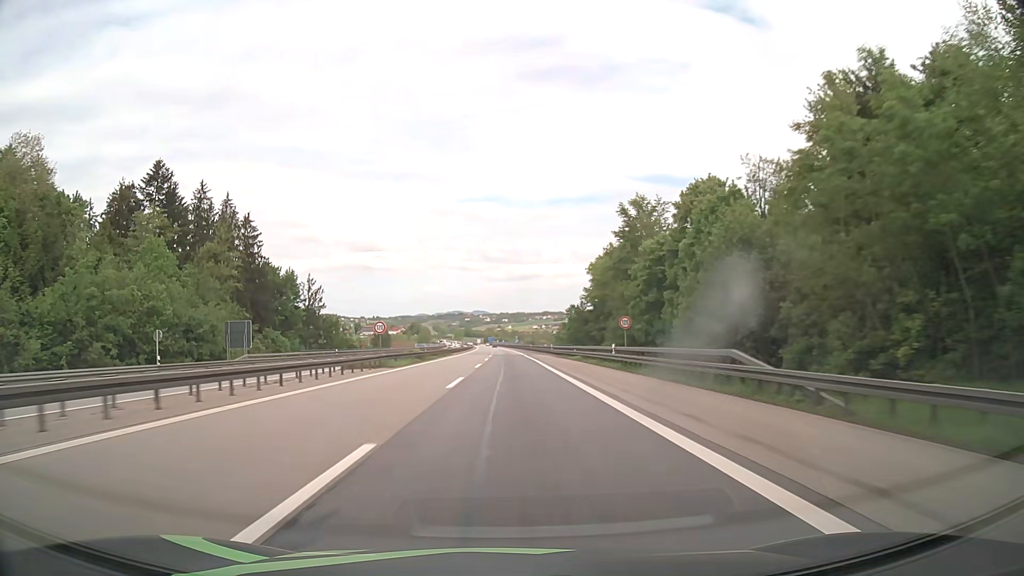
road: motorway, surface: asphalt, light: Day
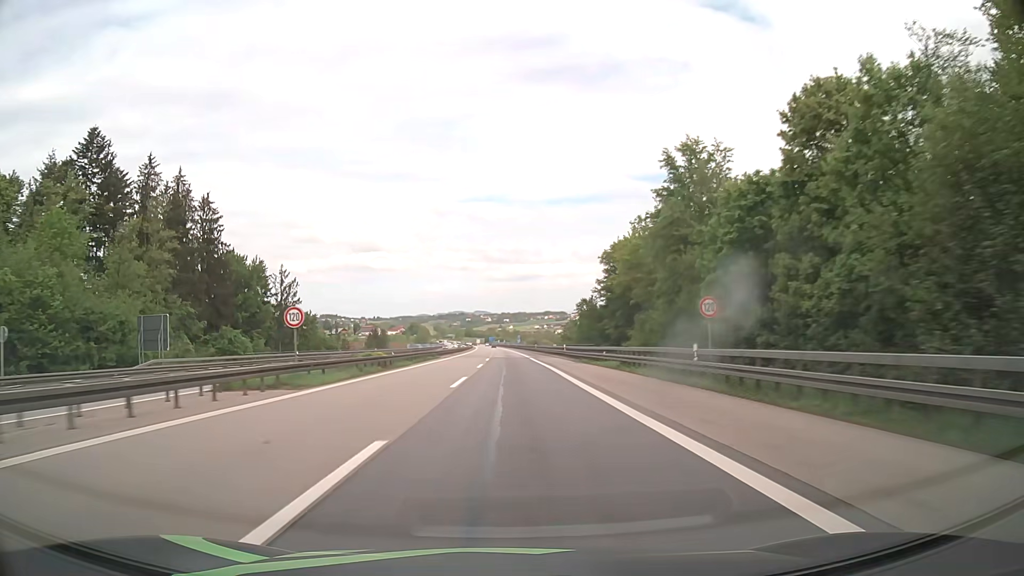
(0.0, +17.3) m; 0°
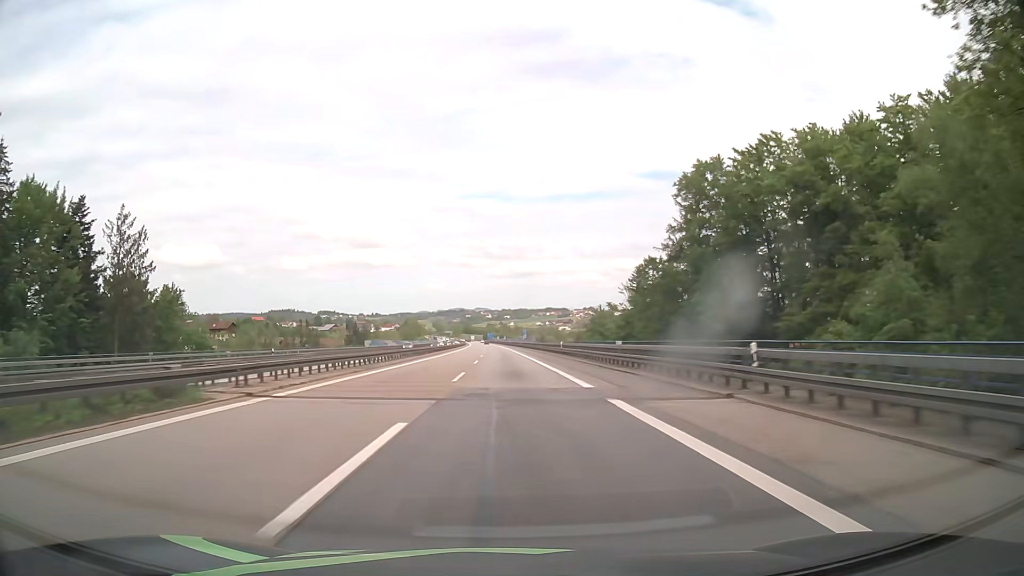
(0.0, +52.4) m; 0°
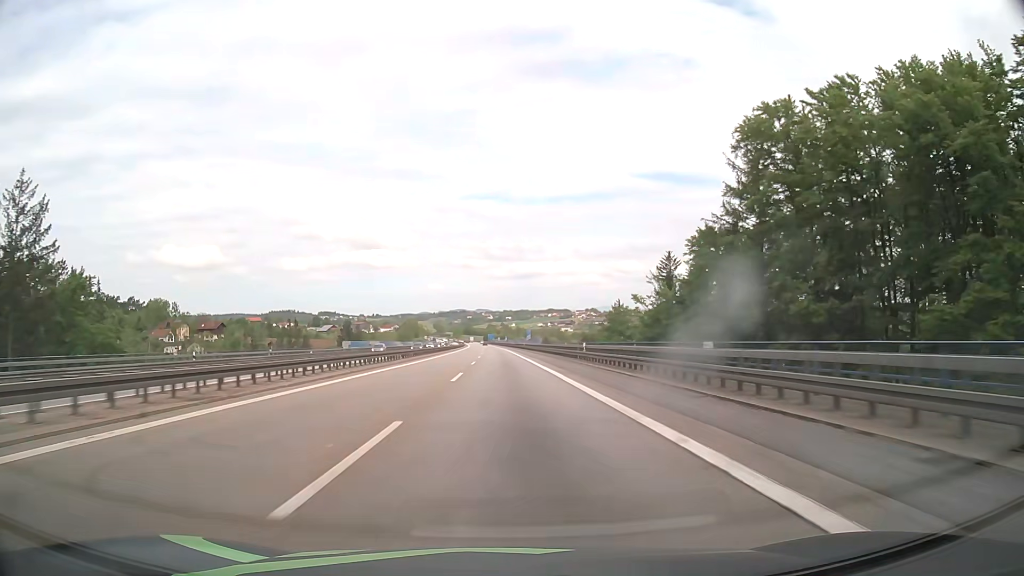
(0.0, +17.6) m; 0°
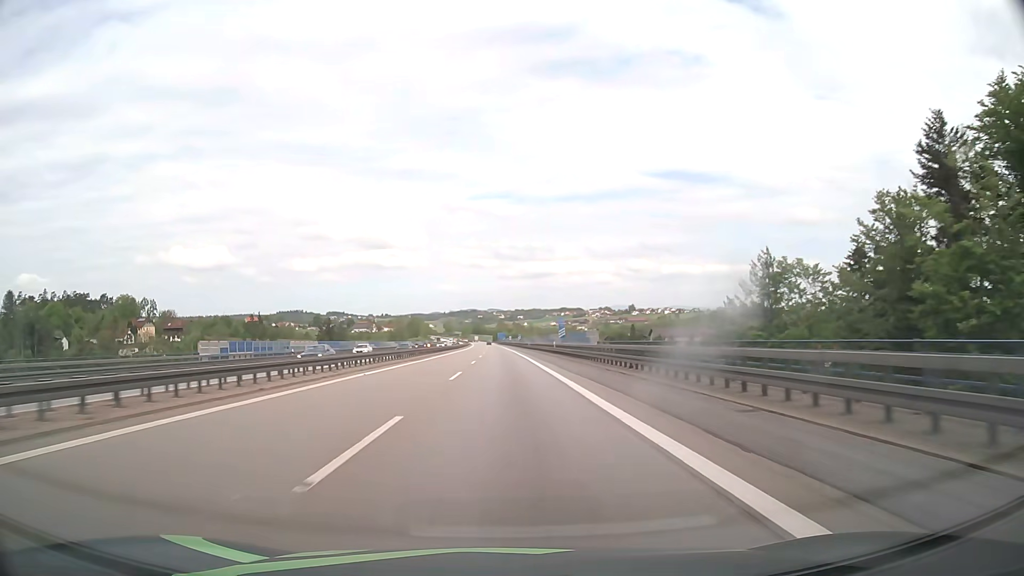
(-0.3, +53.0) m; -1°
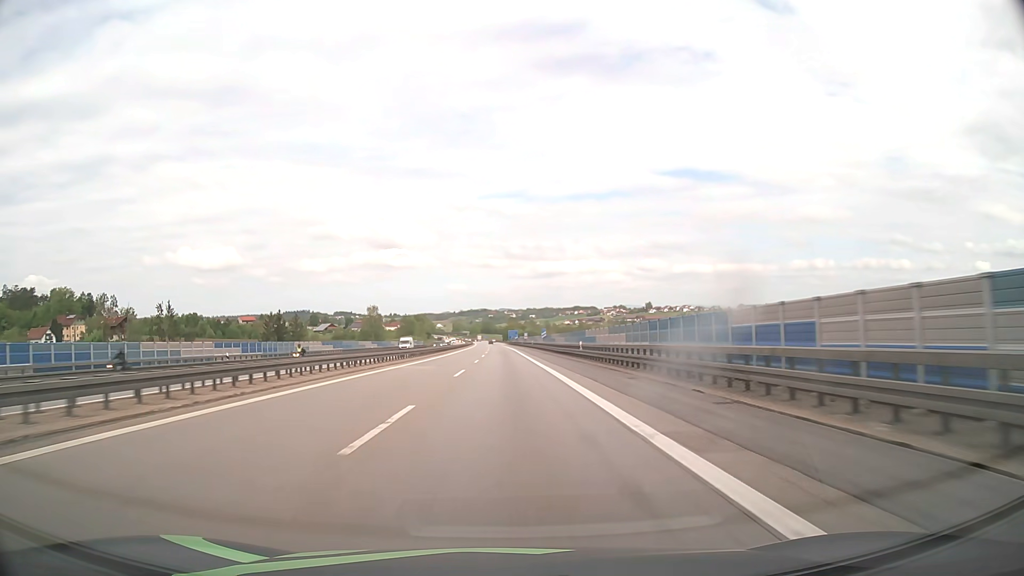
(-0.4, +69.8) m; -1°
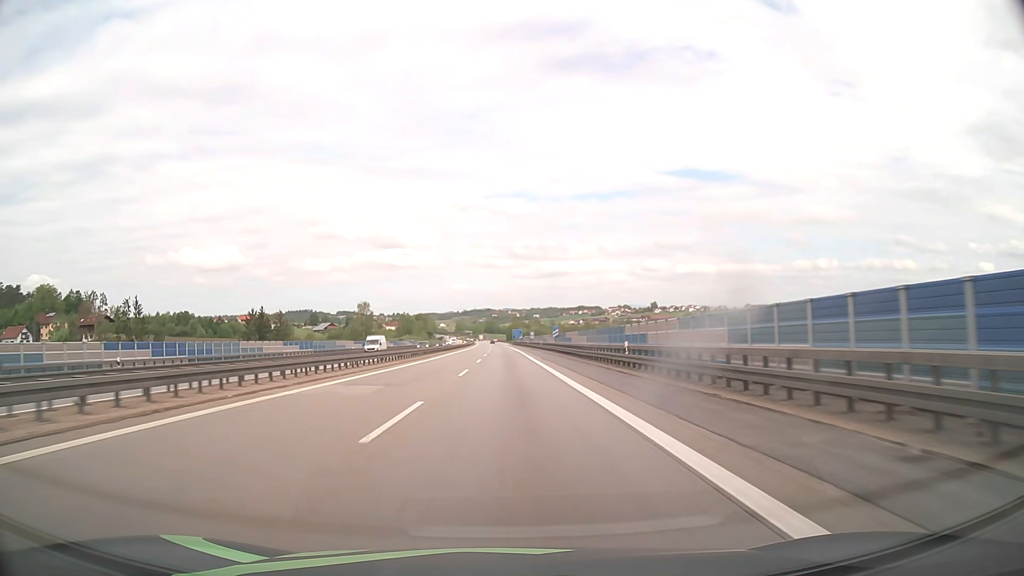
(-0.1, +17.0) m; 0°
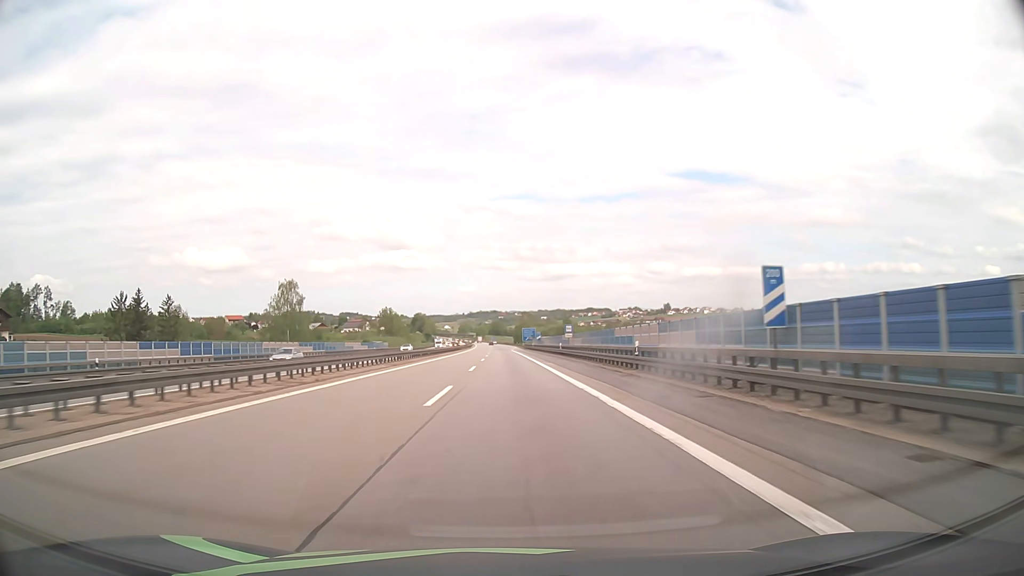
(-0.5, +66.5) m; -1°
(0, +10) (0, +20) (0, +30) (0, +40) (0, +50) (0, +60) (0, +70) (0, +80) (-1, +90) (-1, +100) m
